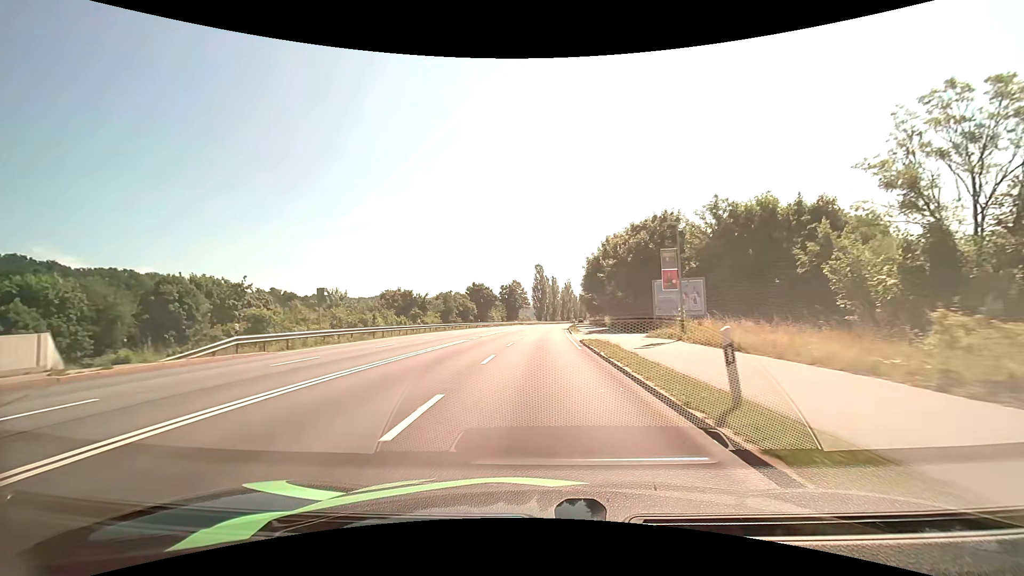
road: primary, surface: asphalt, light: Day
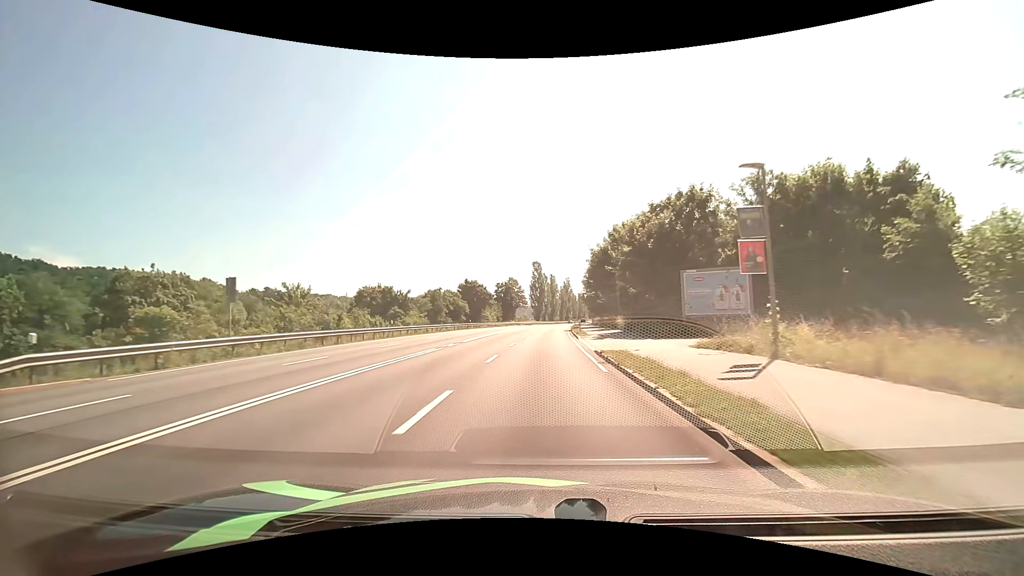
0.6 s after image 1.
(0.0, +8.4) m; 0°
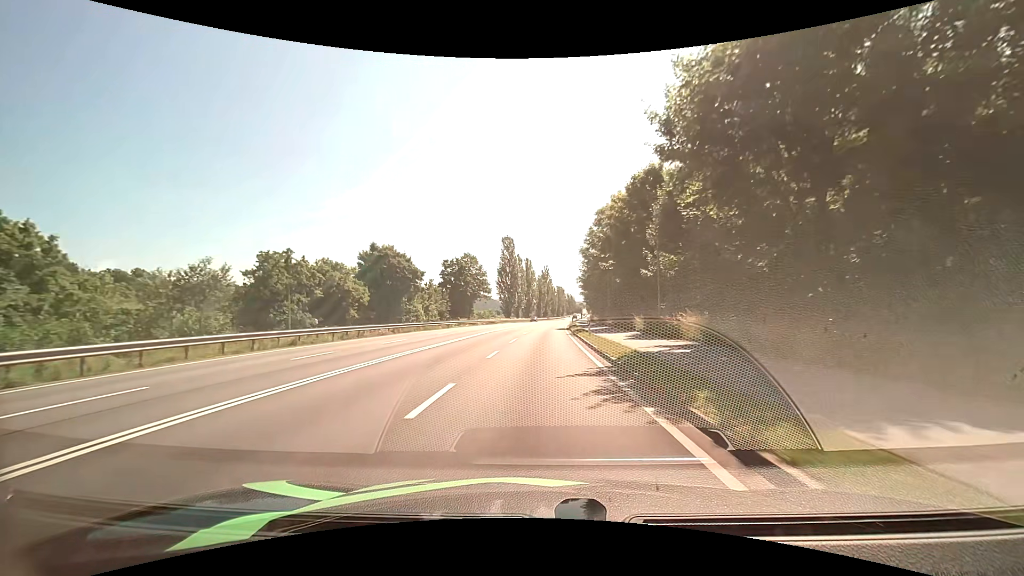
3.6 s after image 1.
(+0.9, +44.3) m; +3°
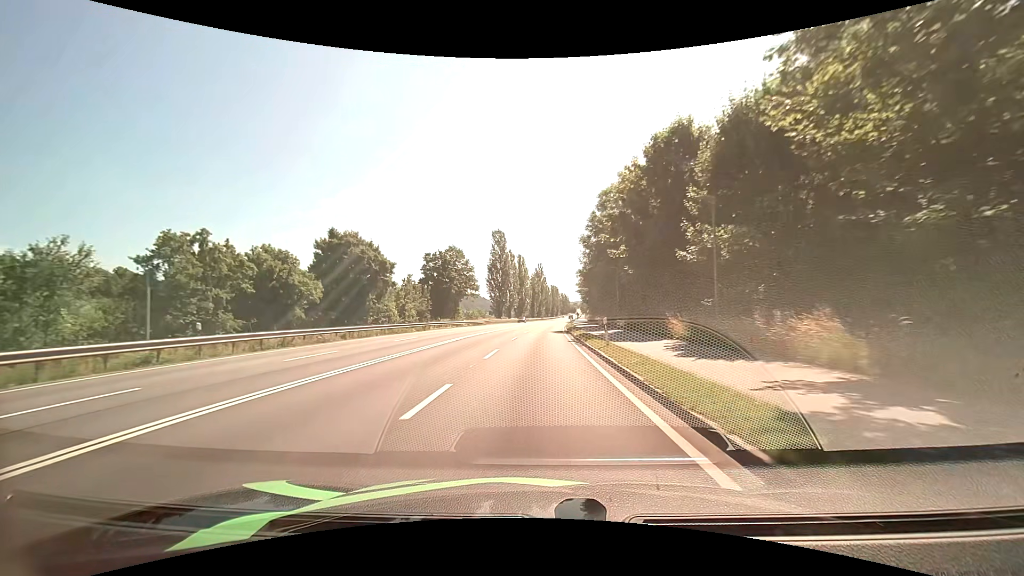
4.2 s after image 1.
(0.0, +9.1) m; 0°
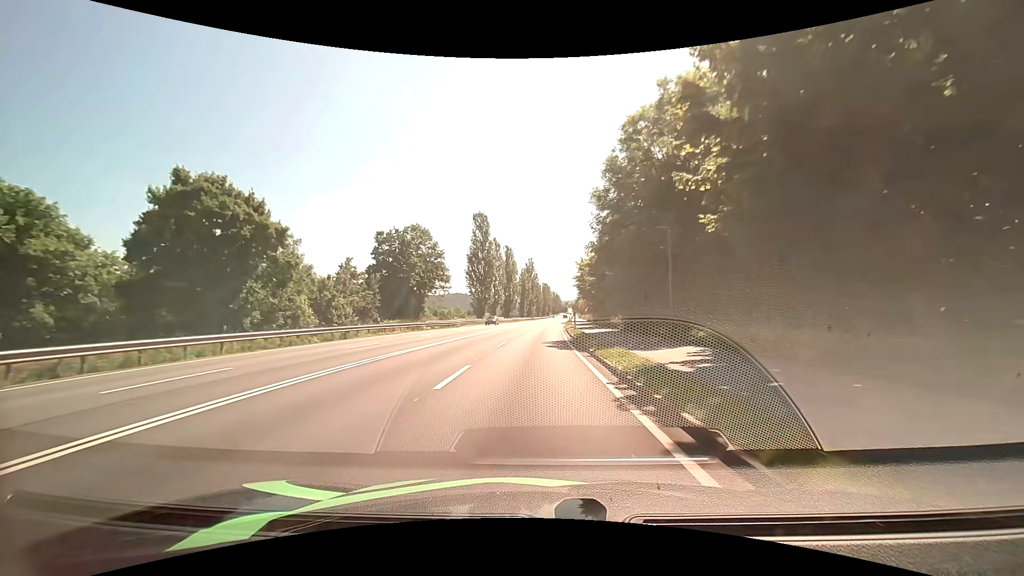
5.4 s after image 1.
(+0.2, +18.5) m; +1°
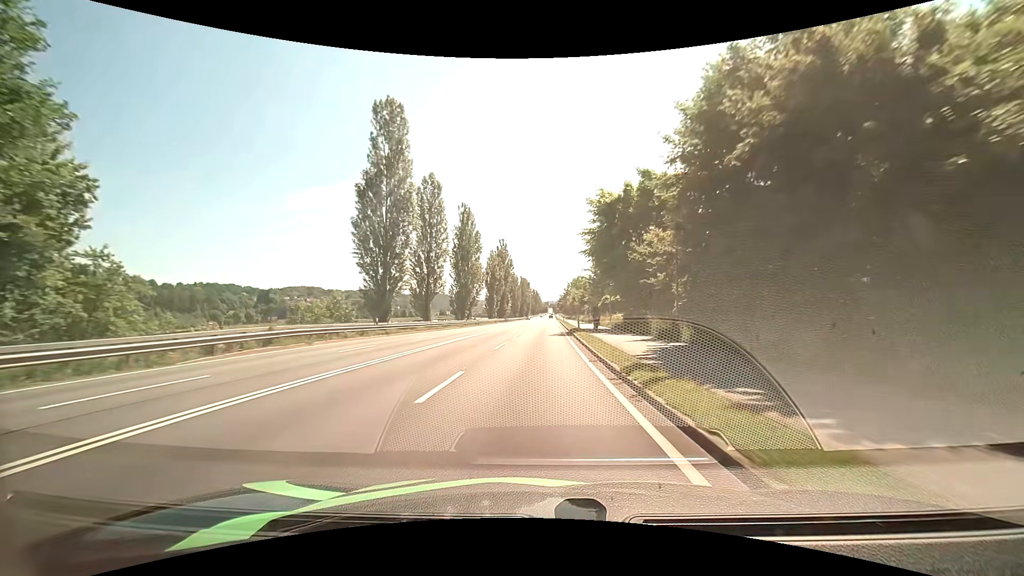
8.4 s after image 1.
(+0.9, +49.3) m; +3°
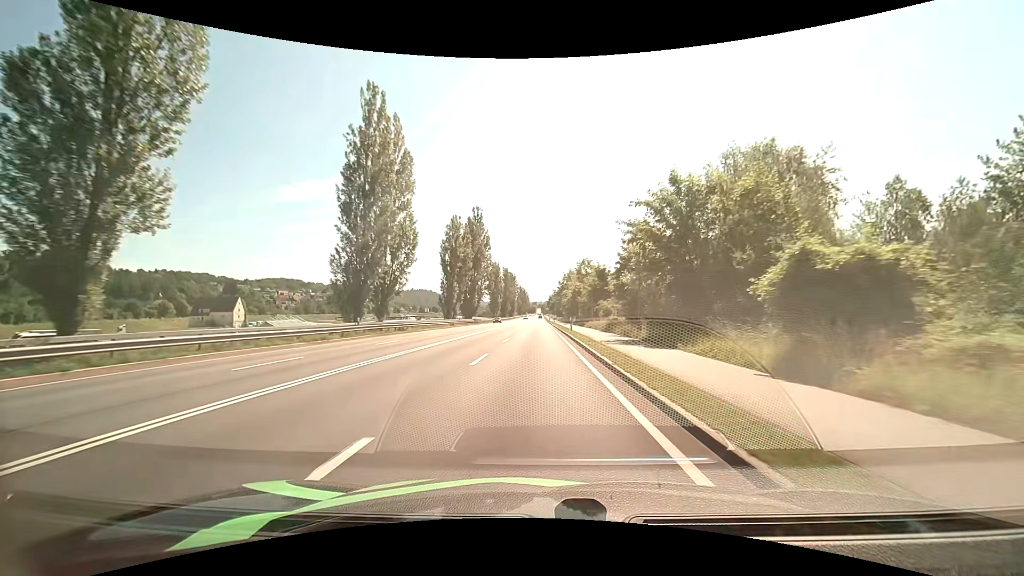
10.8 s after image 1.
(+0.4, +42.4) m; +1°
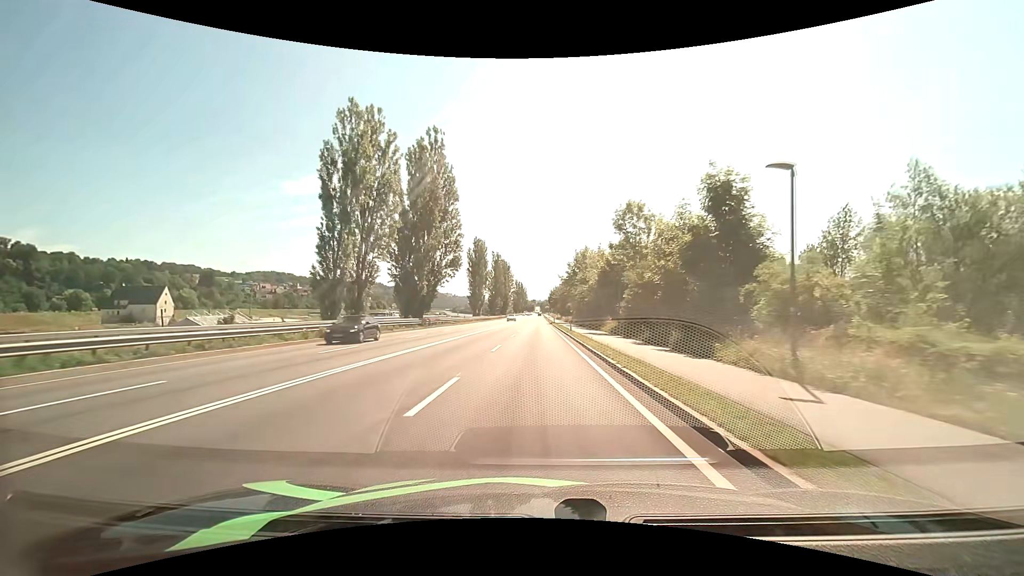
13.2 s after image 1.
(+0.2, +42.9) m; 0°
(0, +10) (0, +20) (0, +30) (0, +40) (0, +50) (0, +60) (0, +70) (0, +80) (0, +90) (0, +100) m
